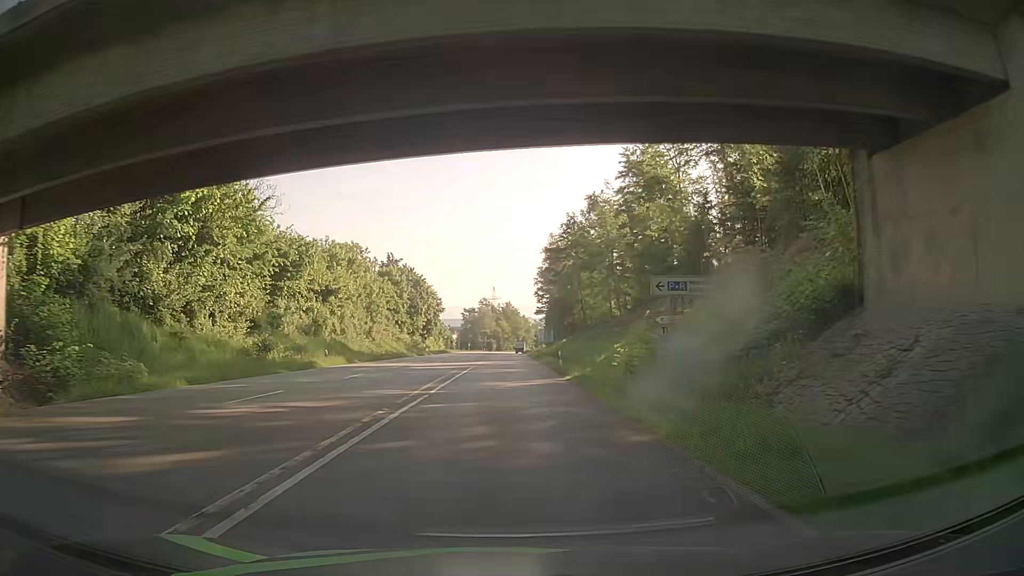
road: secondary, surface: asphalt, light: Day
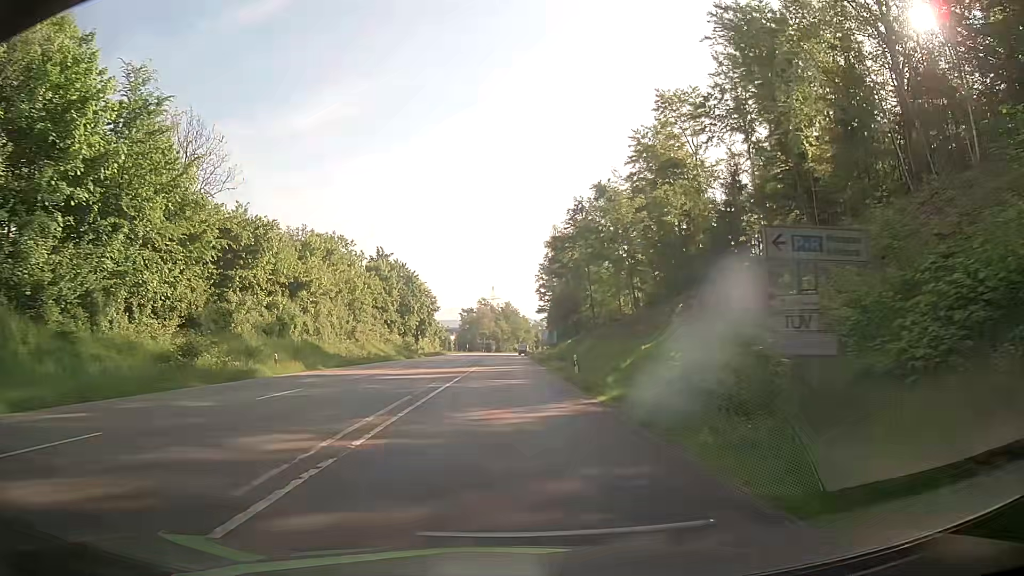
(0.0, +9.2) m; 0°
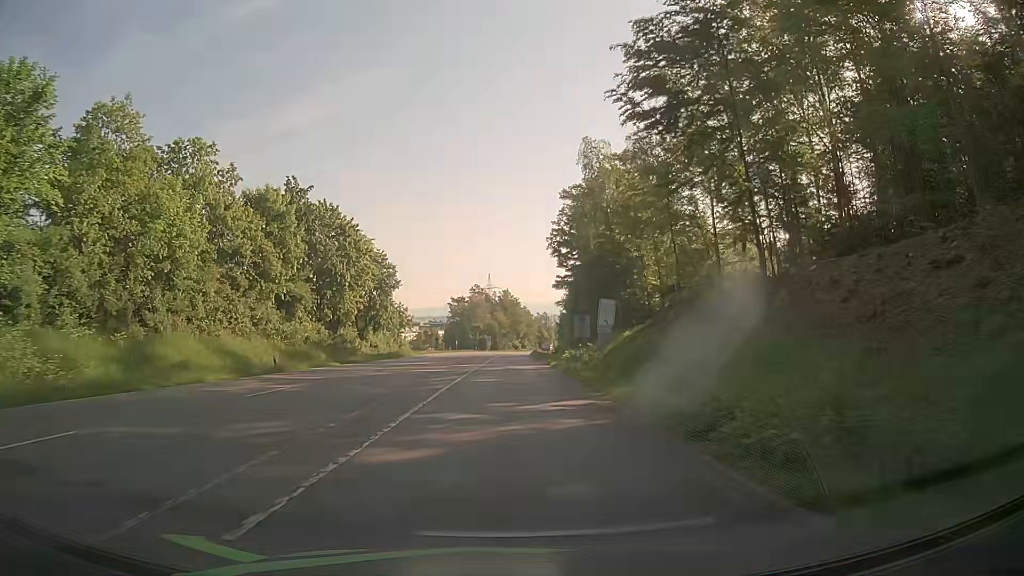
(0.0, +45.9) m; 0°
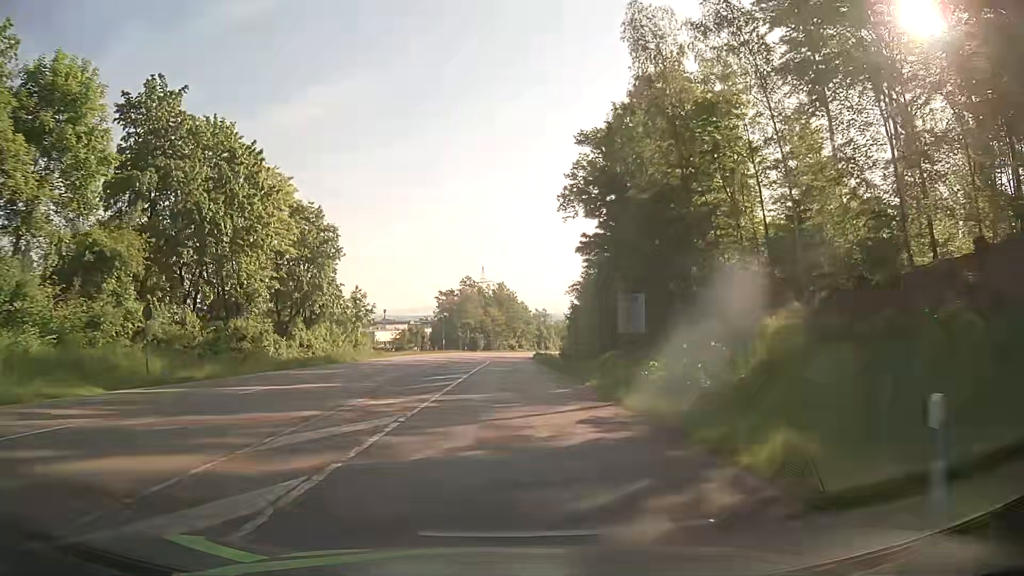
(+0.2, +27.5) m; +1°
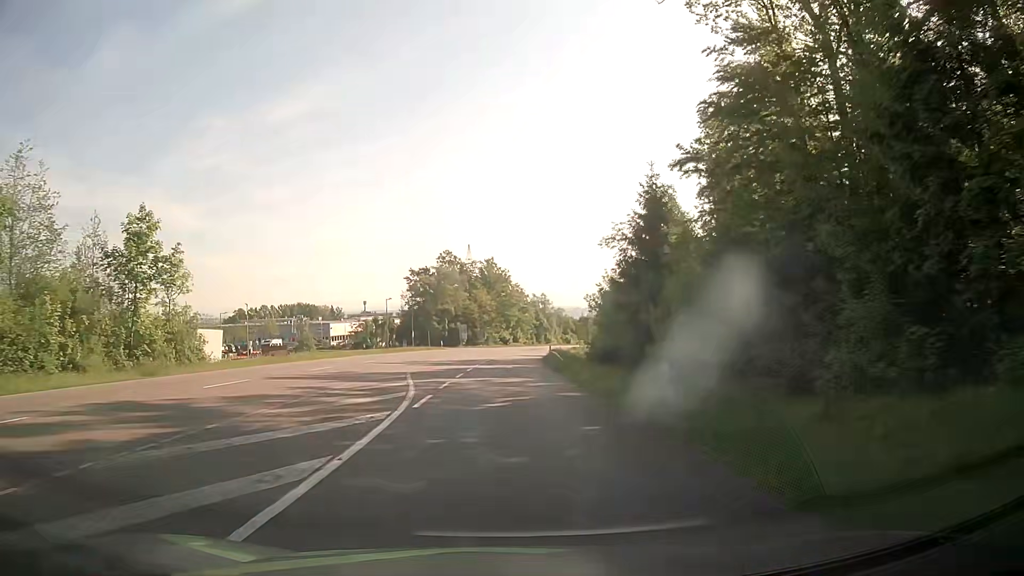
(+0.3, +45.9) m; +1°
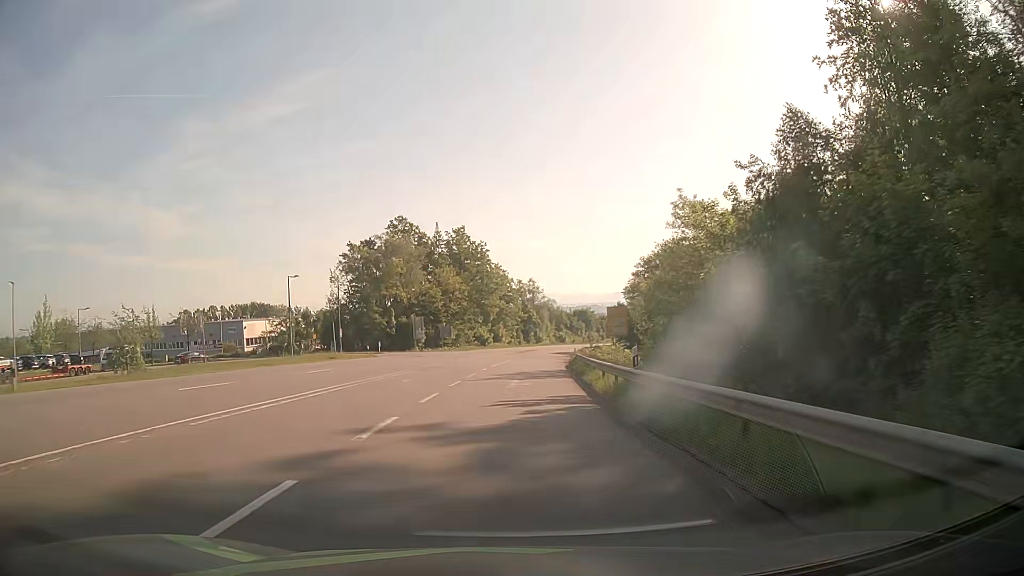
(0.0, +45.9) m; +1°
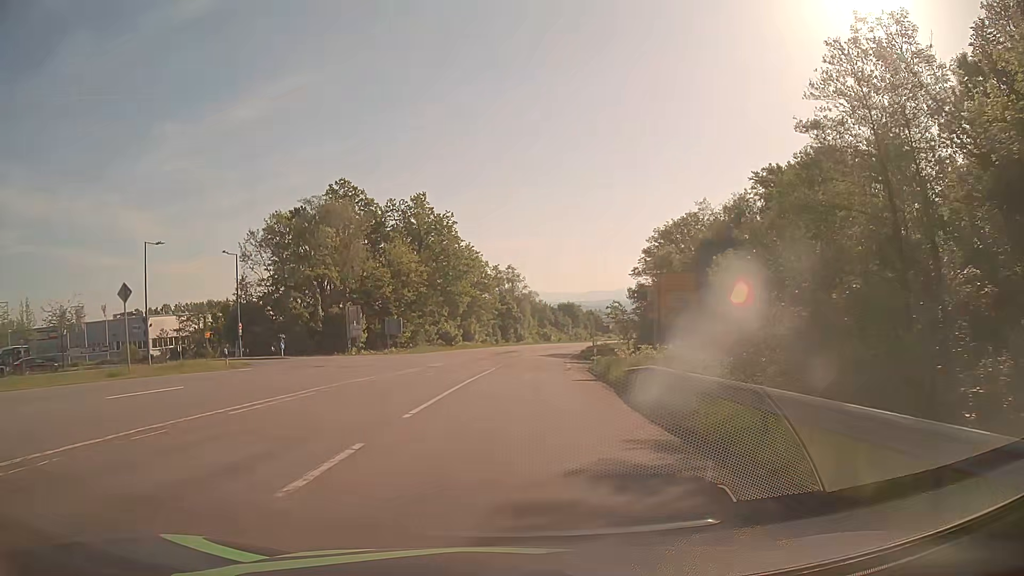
(+0.4, +27.4) m; +2°
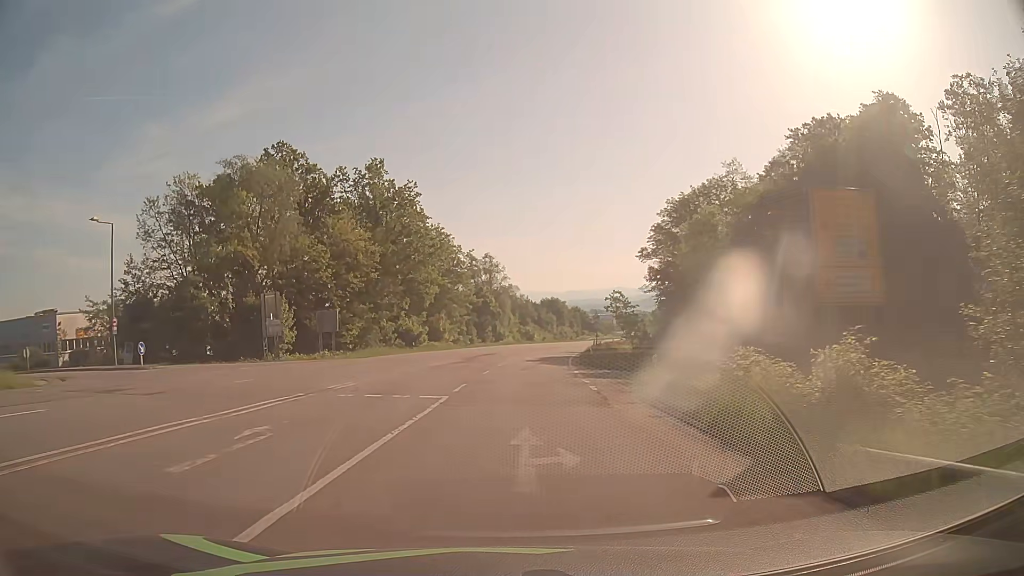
(+0.3, +18.3) m; +2°
(0, +10) (0, +20) (+1, +30) (+2, +40) (+3, +50) (+4, +60) (+5, +70) (+7, +80) (+9, +89) (+11, +99) m
